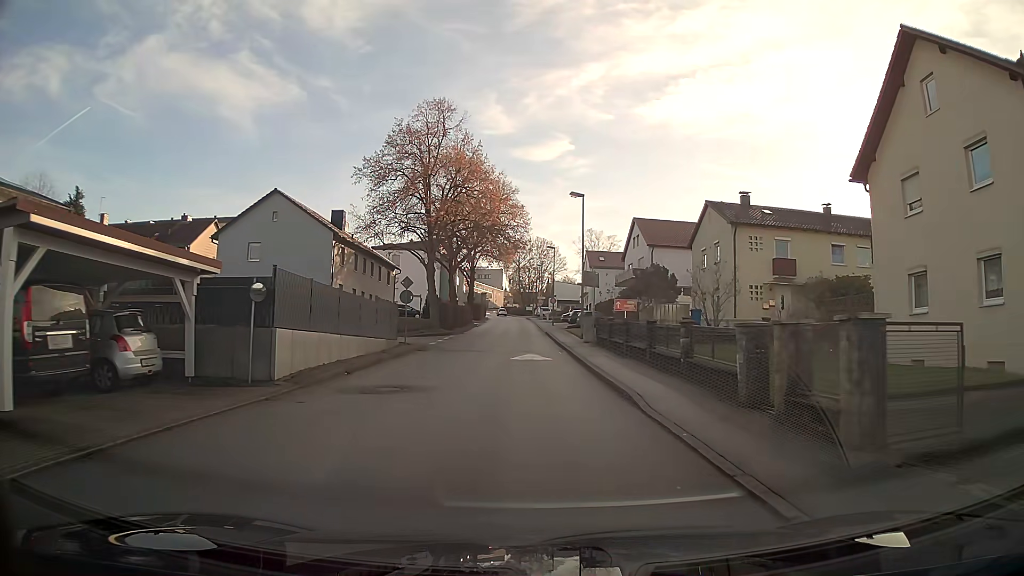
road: unclassified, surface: asphalt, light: Day
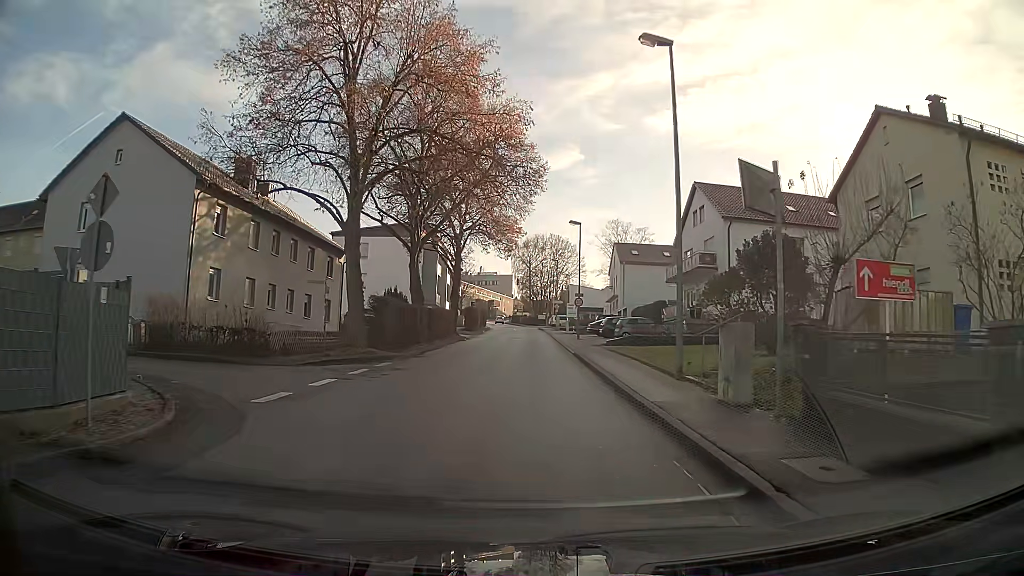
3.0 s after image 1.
(-0.2, +22.3) m; -1°
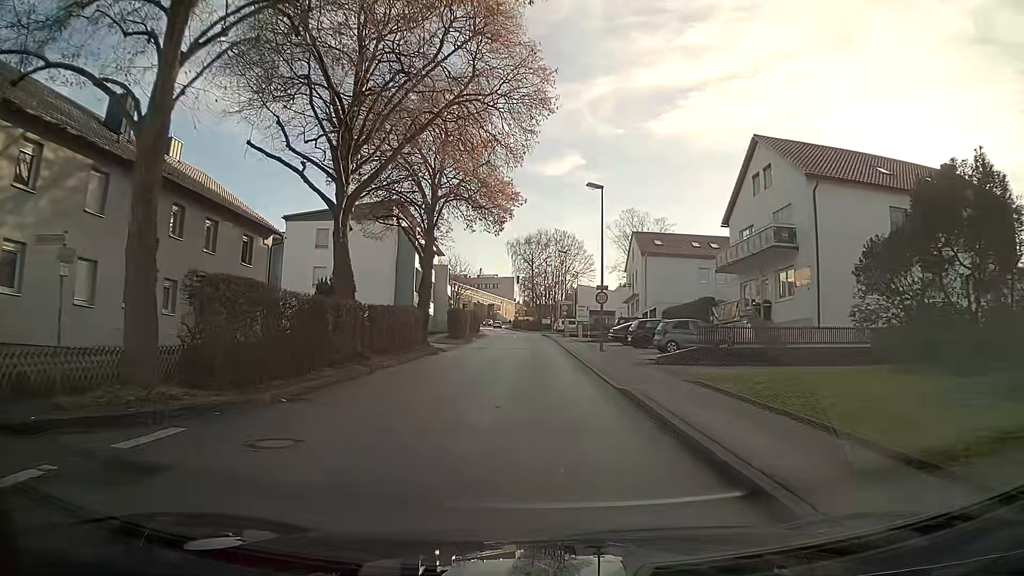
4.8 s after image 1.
(0.0, +13.4) m; 0°
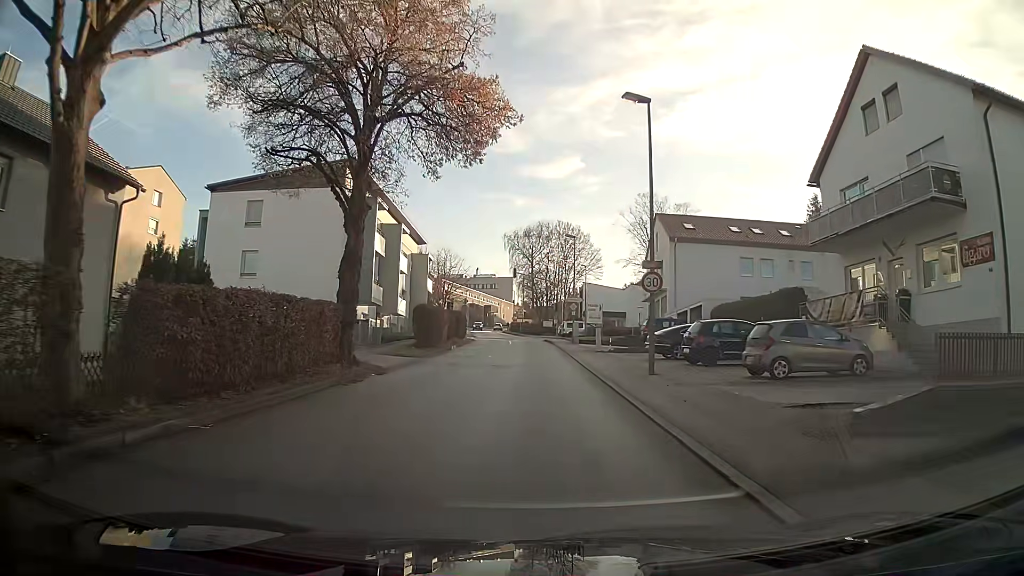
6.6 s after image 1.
(0.0, +13.2) m; 0°
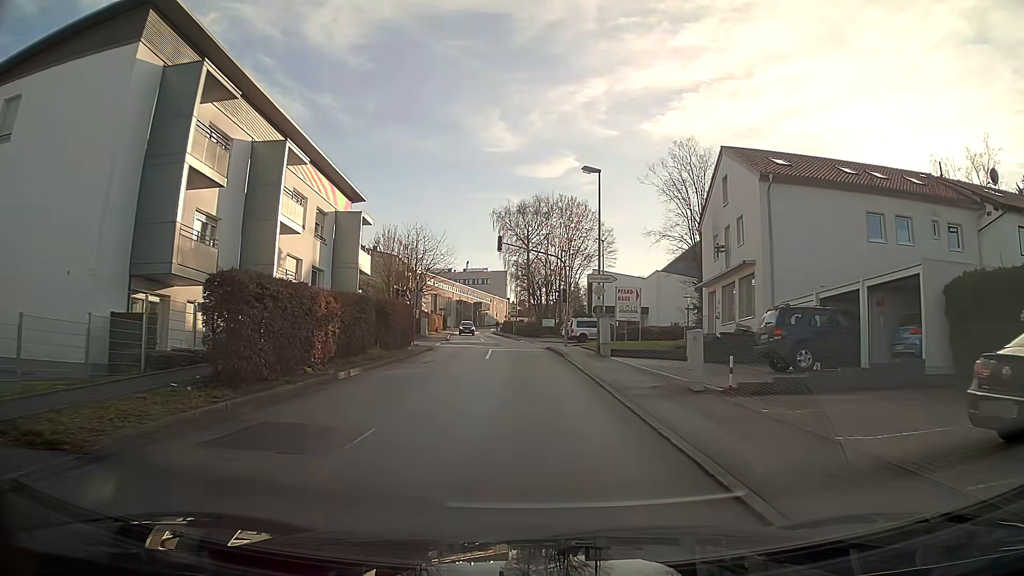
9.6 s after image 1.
(-0.1, +21.3) m; 0°
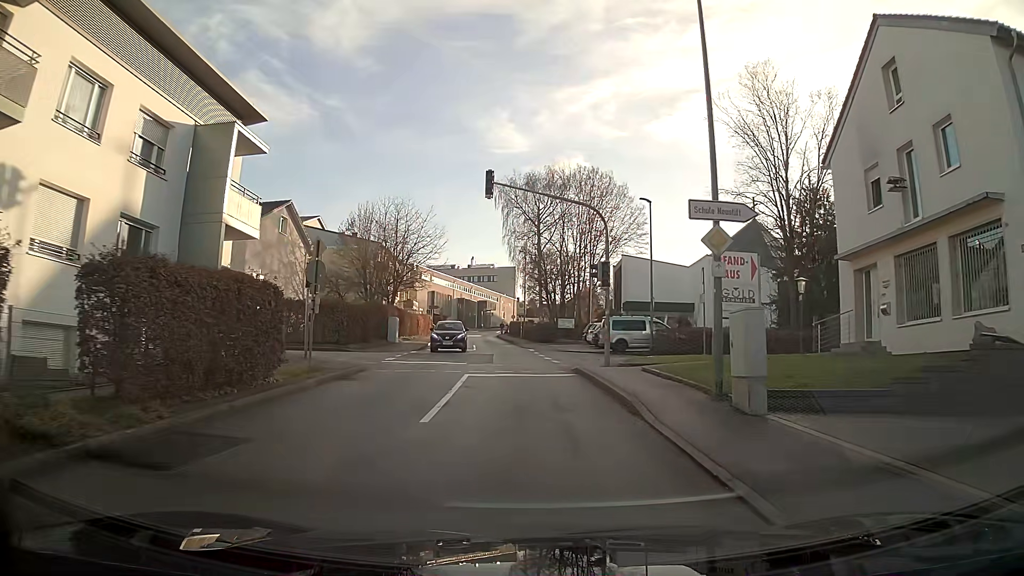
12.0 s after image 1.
(-0.1, +17.1) m; -1°
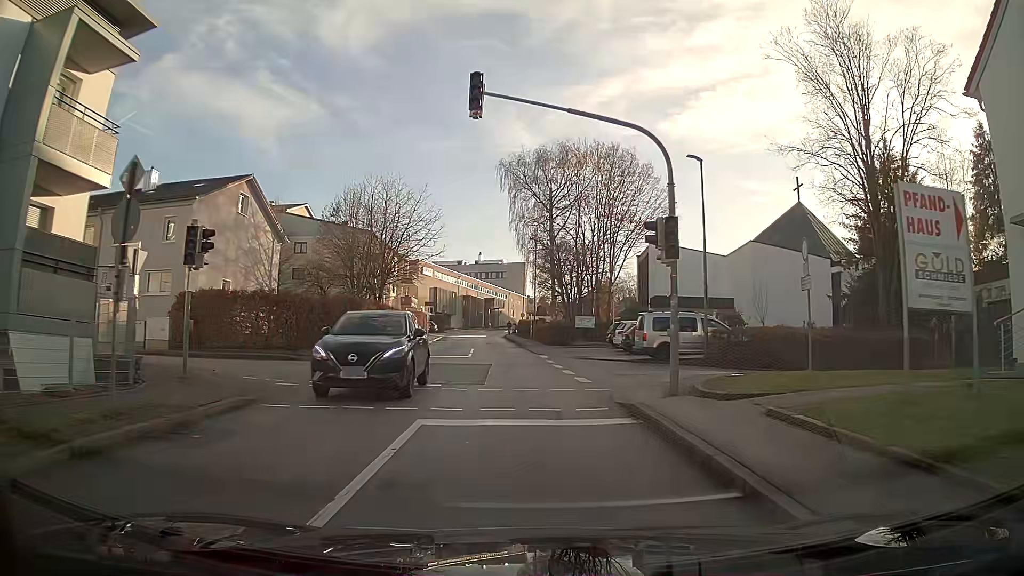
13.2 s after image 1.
(-0.1, +8.9) m; -1°
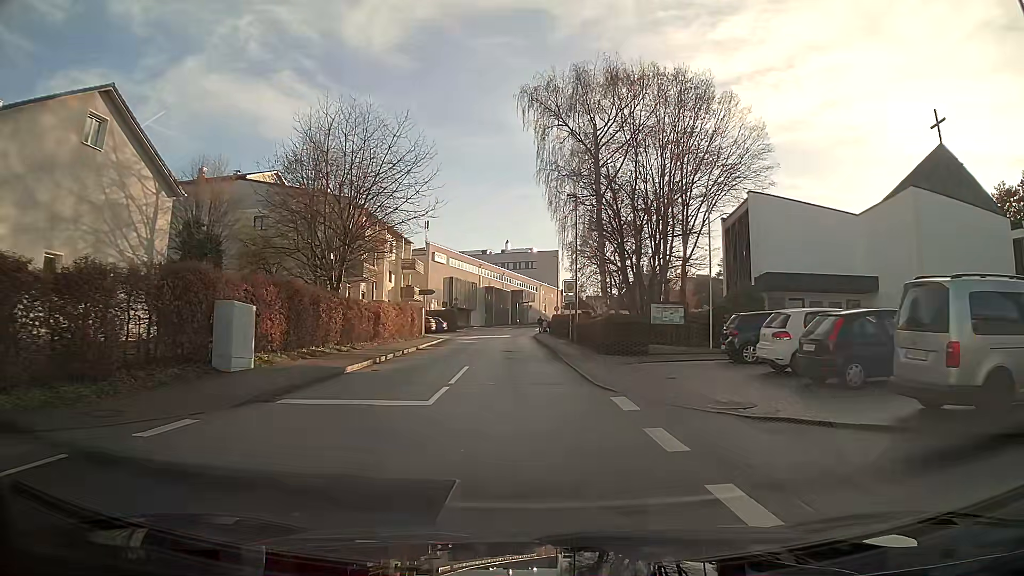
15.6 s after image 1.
(-0.3, +18.2) m; -3°
(0, +10) (0, +20) (-1, +30) (-1, +40) (-1, +50) (-1, +60) (-1, +70) (0, +80) (+1, +90) (+4, +100) m
